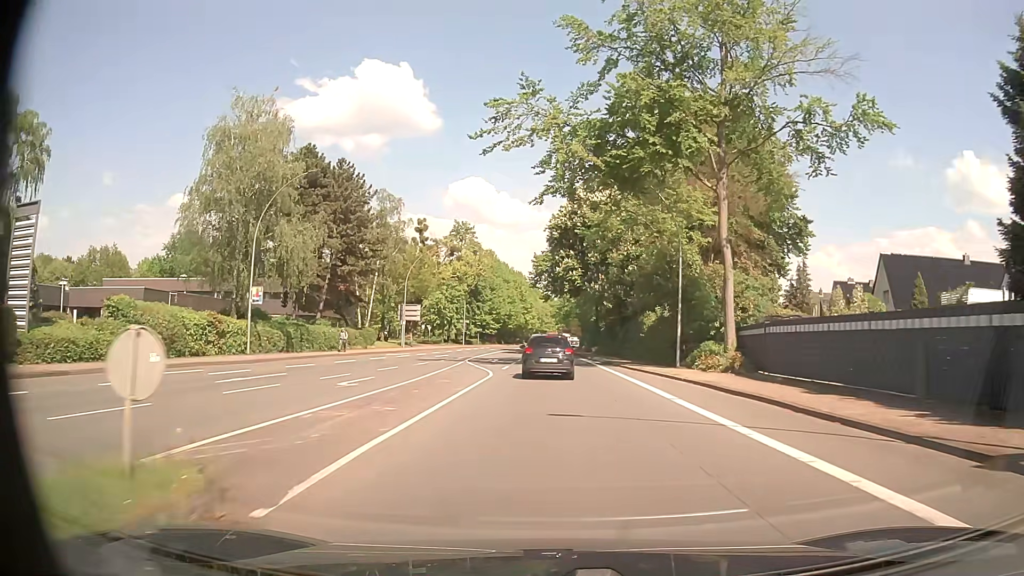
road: primary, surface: asphalt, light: Day
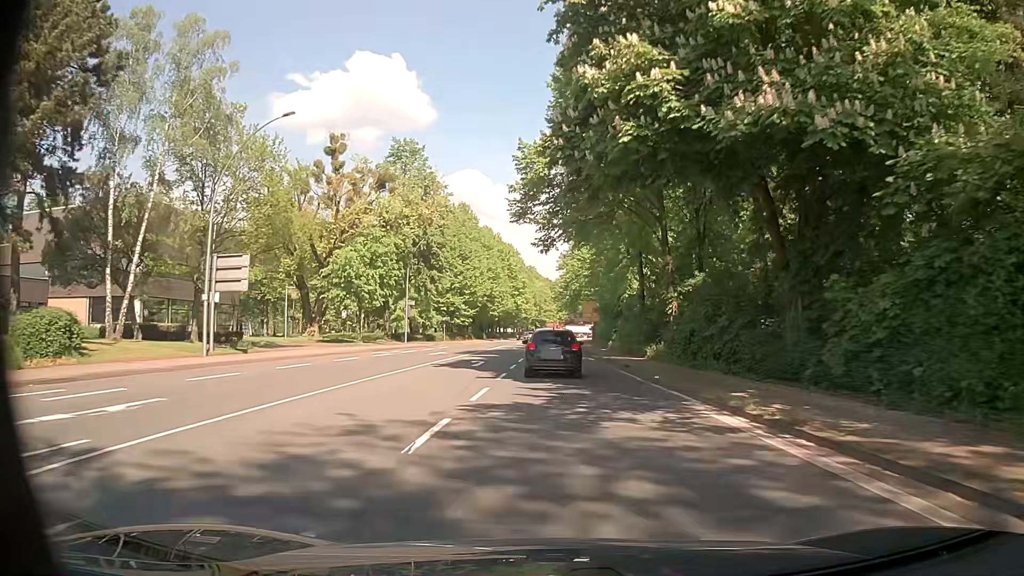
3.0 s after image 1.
(-0.2, +40.4) m; 0°
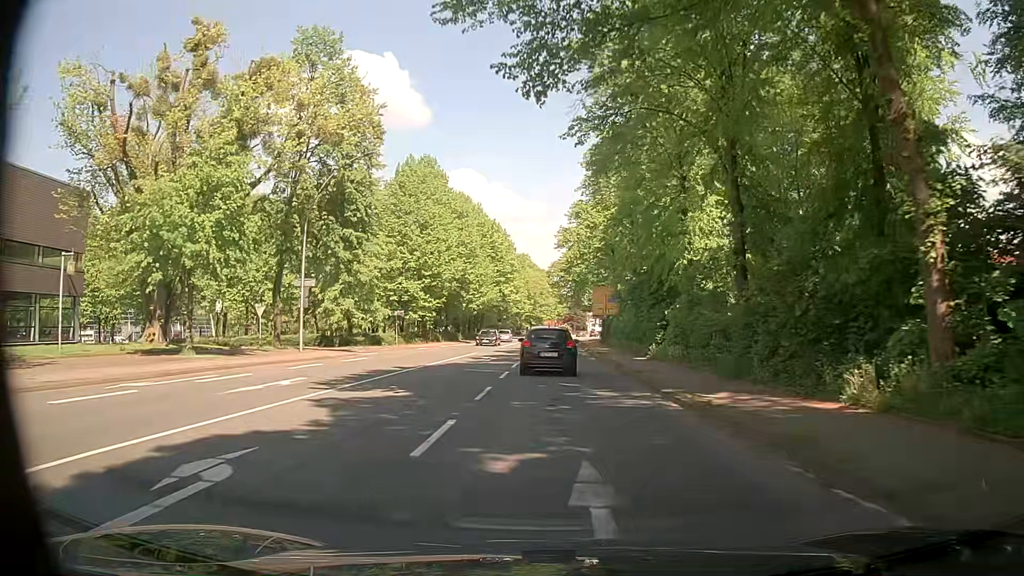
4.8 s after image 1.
(+0.3, +24.1) m; +1°
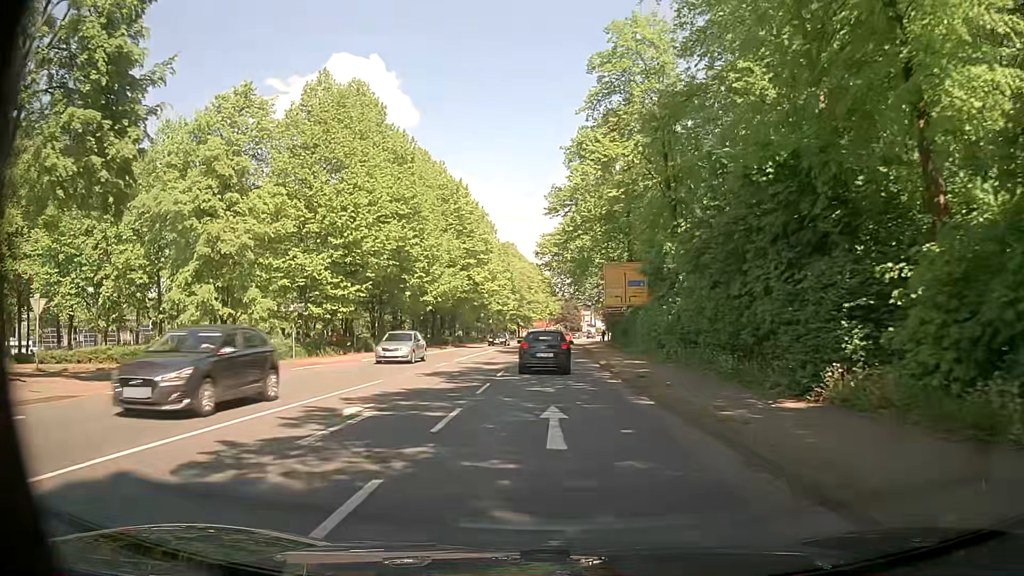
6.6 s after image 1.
(-0.1, +21.8) m; 0°
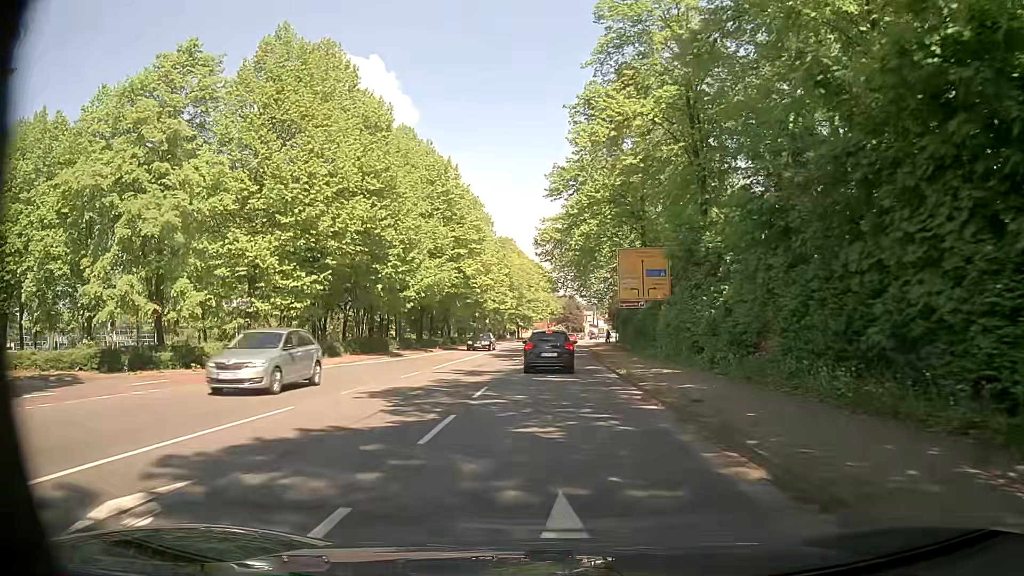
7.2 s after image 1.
(-0.1, +7.0) m; -1°
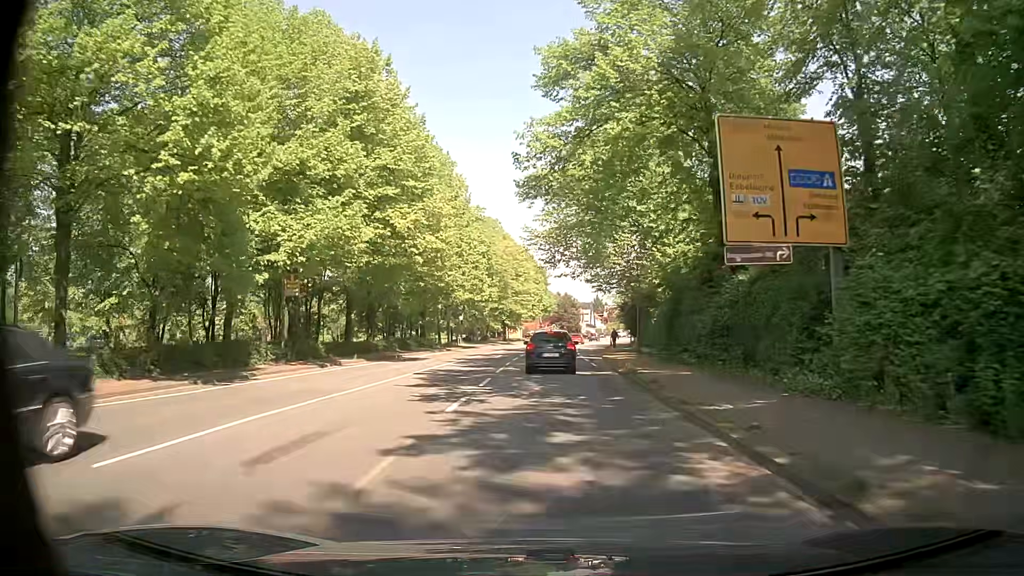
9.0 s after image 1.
(+0.1, +20.6) m; 0°
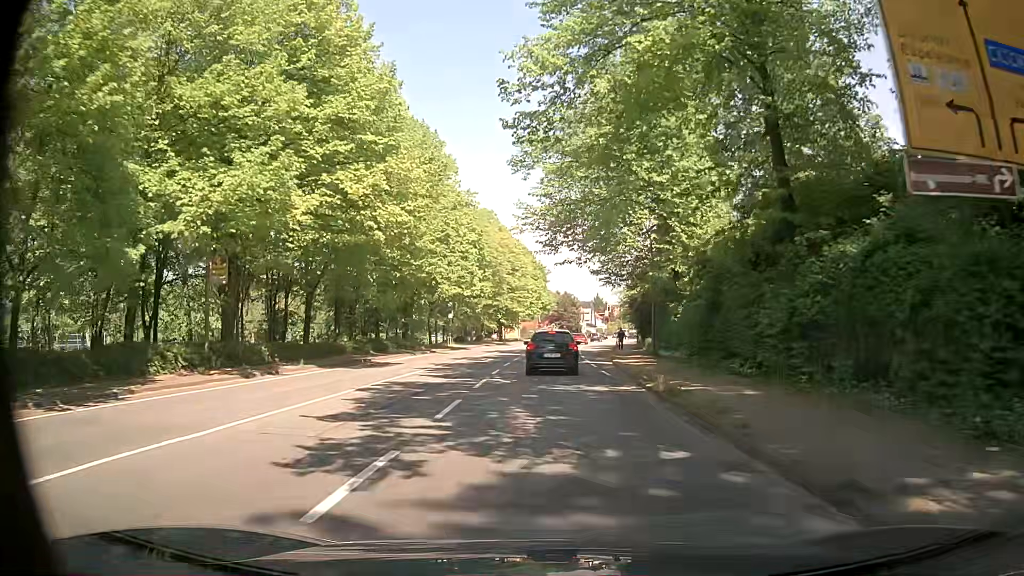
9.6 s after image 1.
(+0.1, +6.8) m; +1°
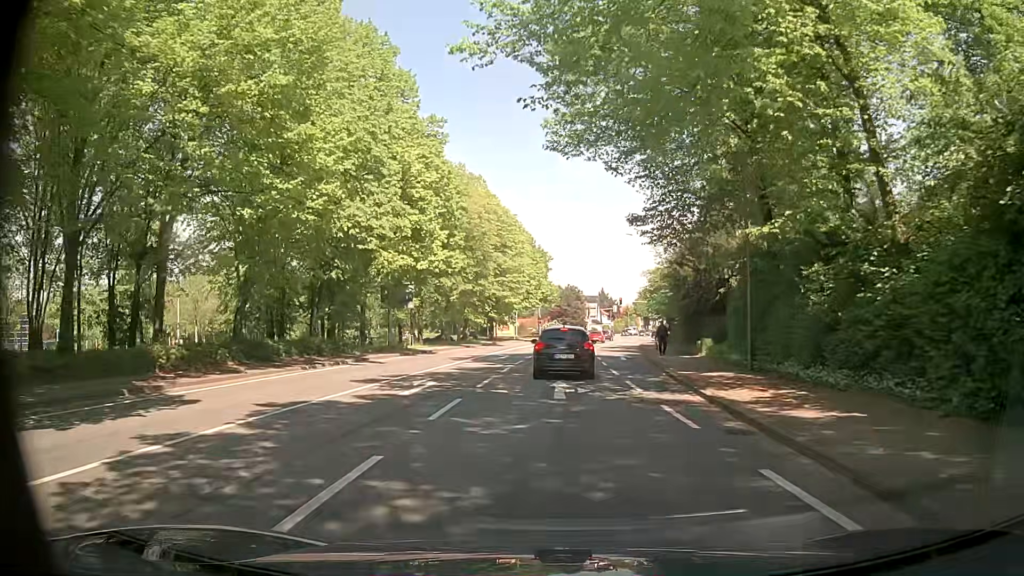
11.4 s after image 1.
(-0.1, +18.3) m; 0°
(0, +10) (0, +20) (0, +30) (+1, +40) (+1, +50) (+2, +60) (+3, +70) (+5, +80) (+6, +90) (+8, +99) m
